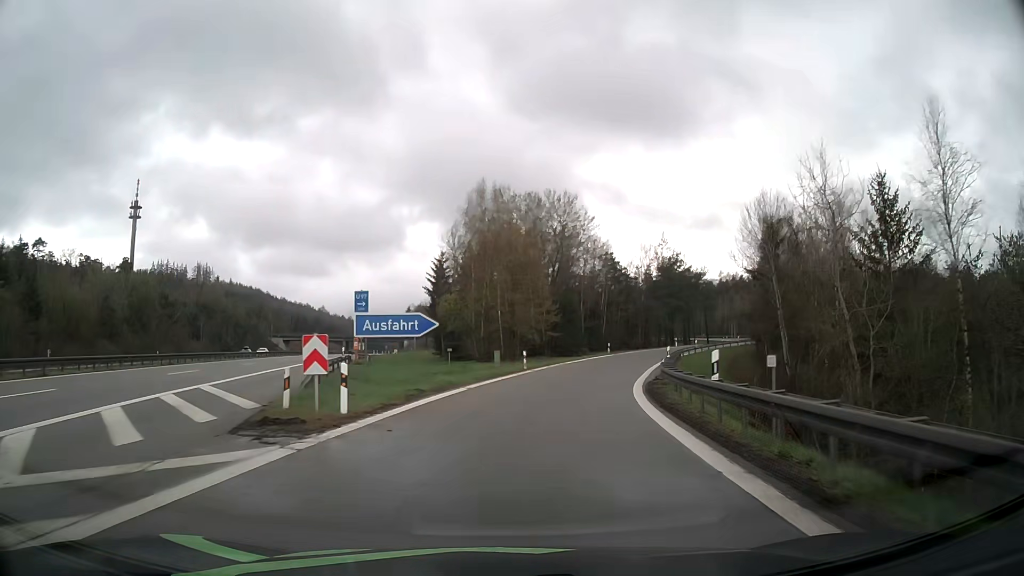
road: motorway_link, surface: asphalt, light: Day
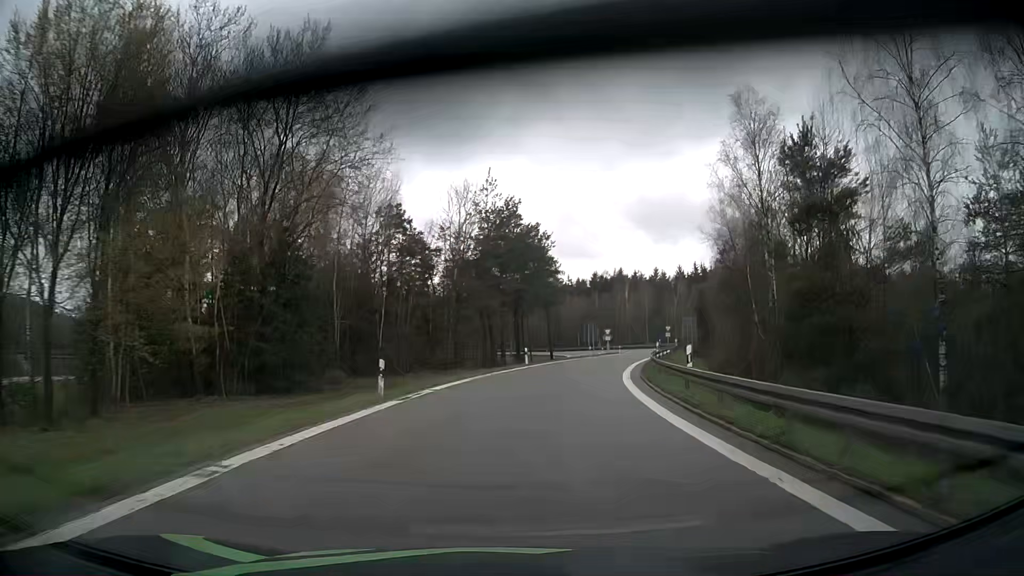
(+6.5, +42.8) m; +18°
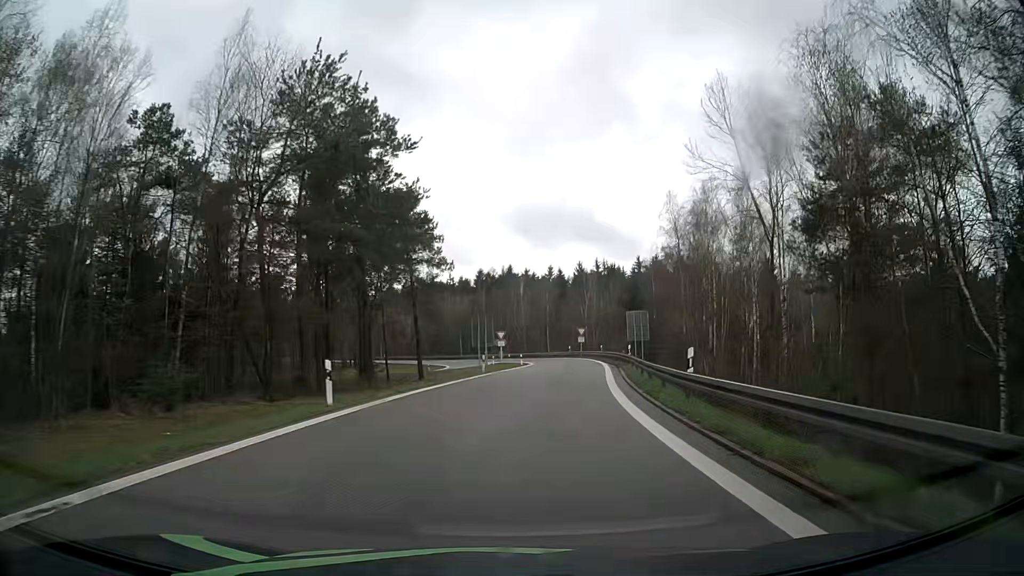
(+2.3, +26.9) m; +10°
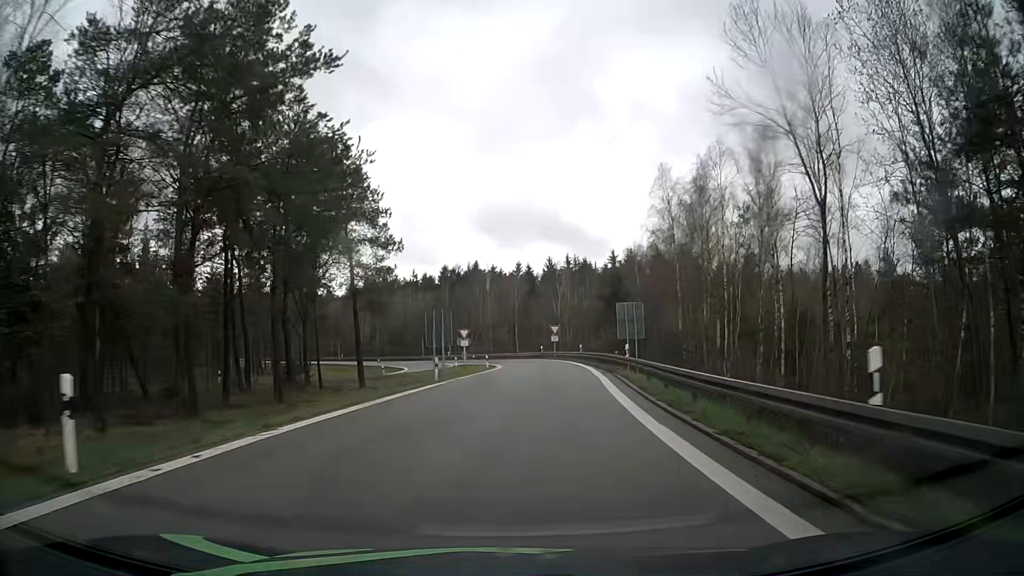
(+0.1, +9.1) m; +3°
(0, +10) (+1, +20) (+1, +30) (+2, +40) (+2, +50) (+2, +60) (+1, +70) (-2, +80) (-5, +89) (-9, +98) m
